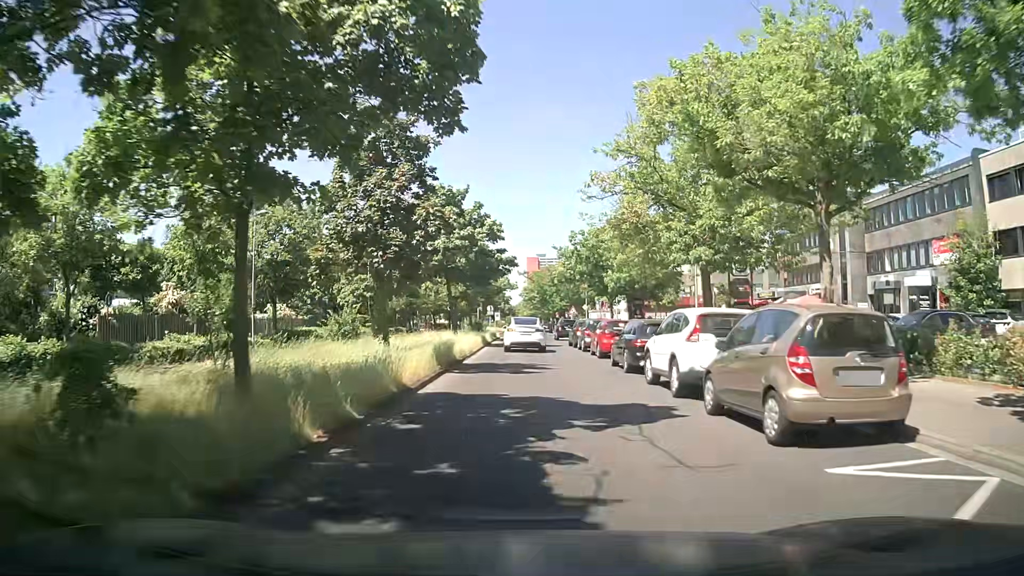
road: secondary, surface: asphalt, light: Day
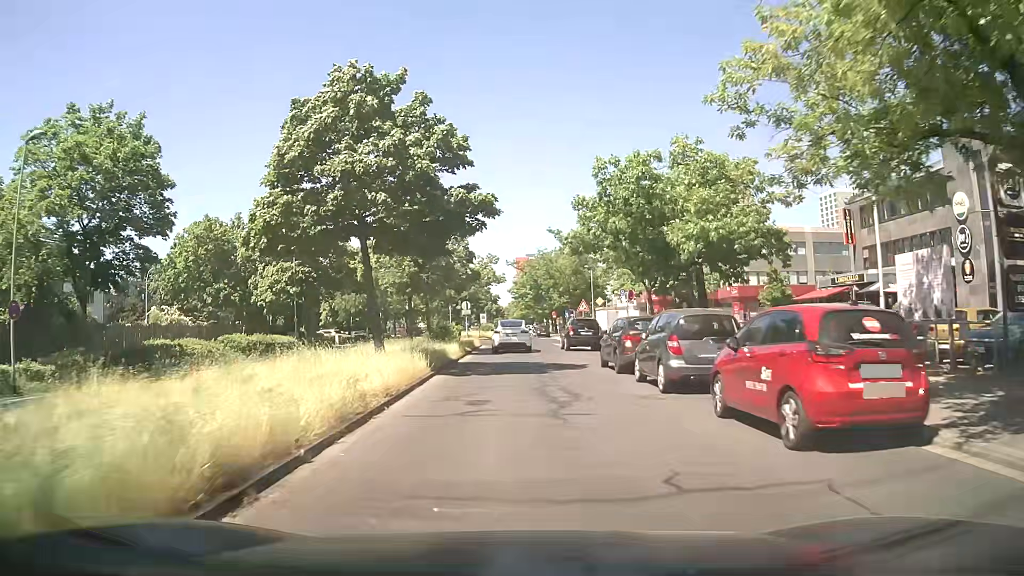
(0.0, +19.1) m; 0°
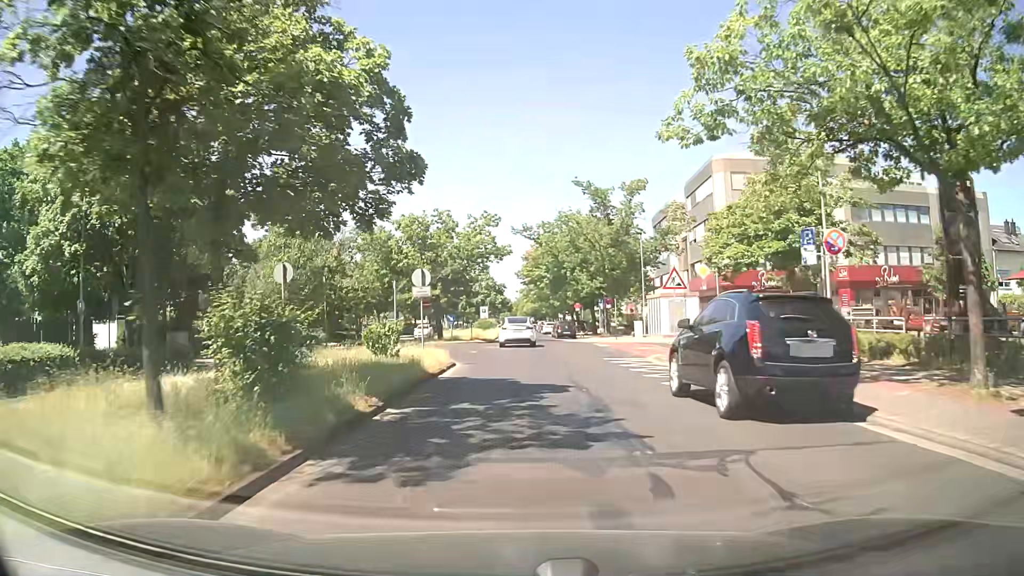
(-0.1, +25.1) m; 0°
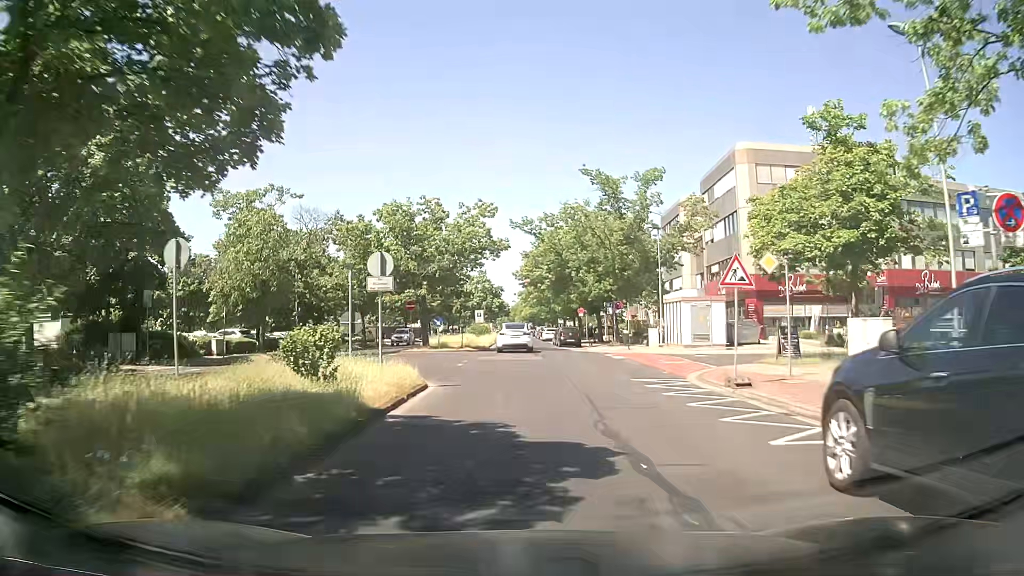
(0.0, +6.4) m; 0°
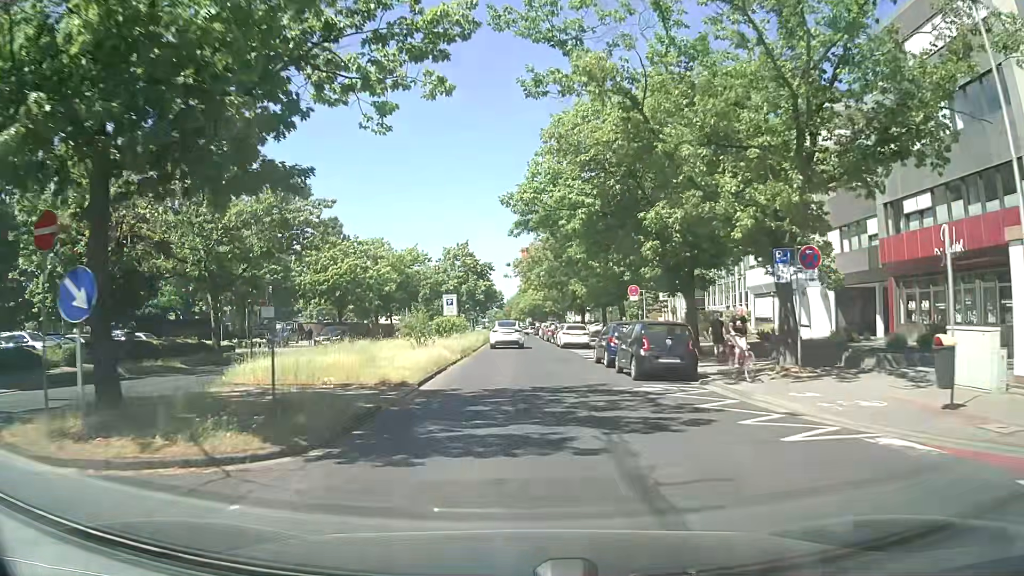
(0.0, +32.6) m; 0°
(0, +10) (0, +20) (0, +30) (0, +40) (-1, +50) (-1, +60) (-1, +70) (-1, +80) (-1, +90) (-1, +100) m
